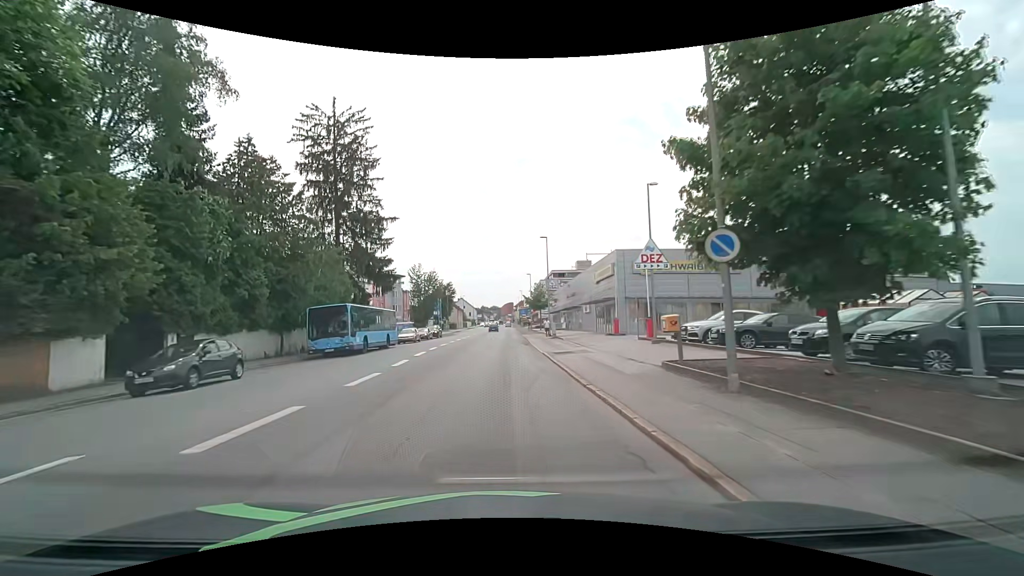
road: tertiary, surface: asphalt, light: Day
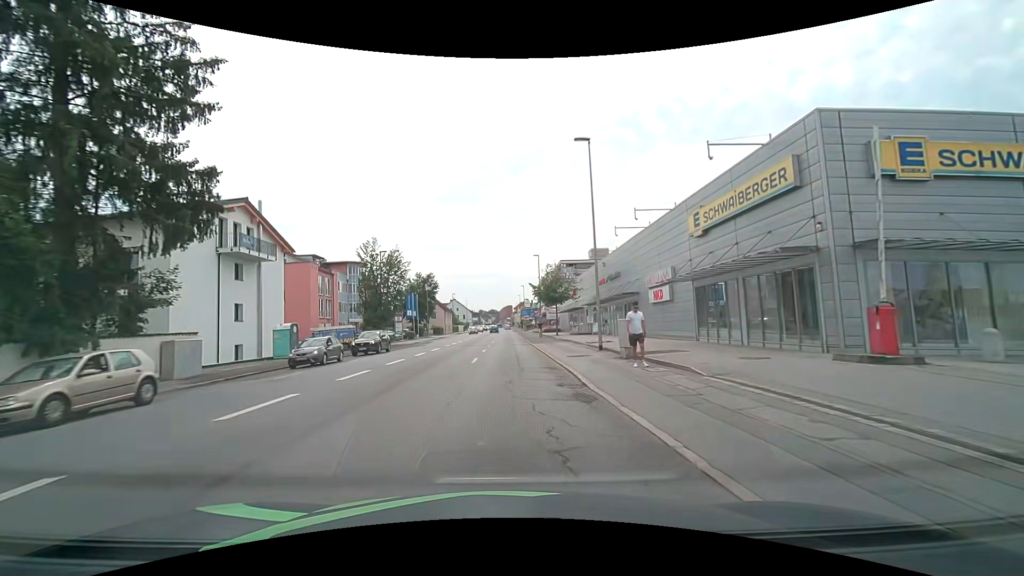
(-0.2, +27.6) m; 0°
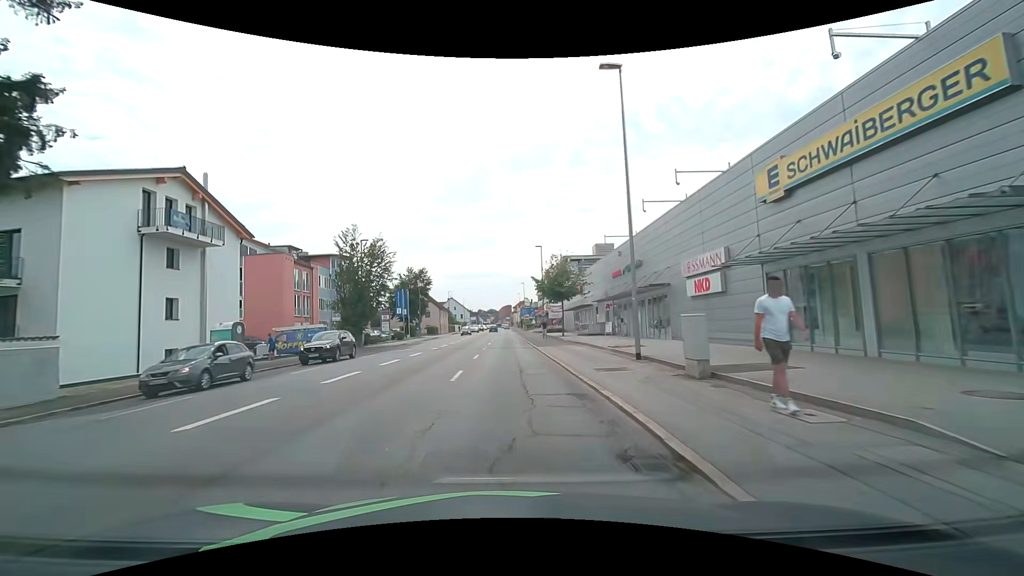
(0.0, +6.9) m; 0°
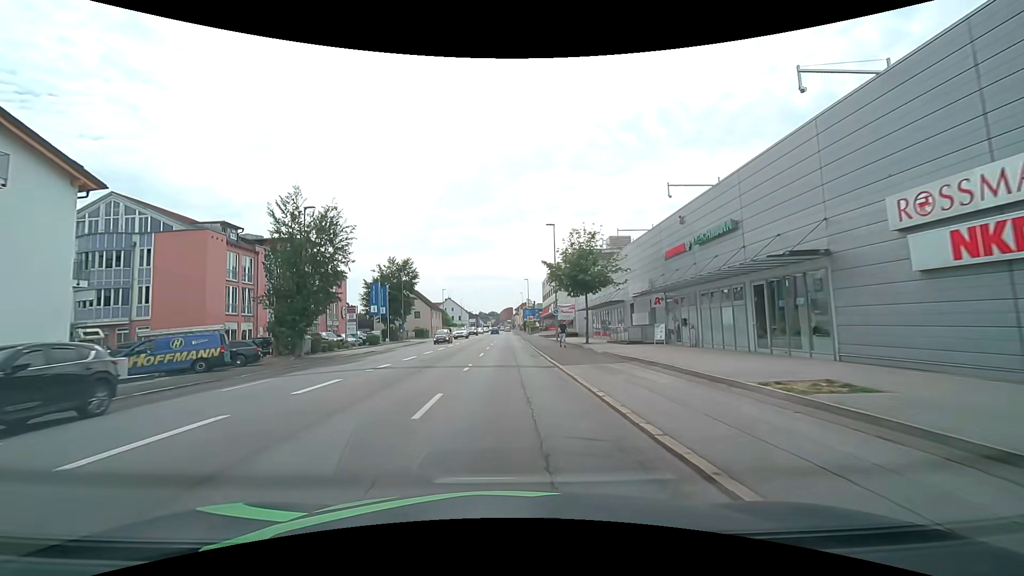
(0.0, +13.9) m; 0°
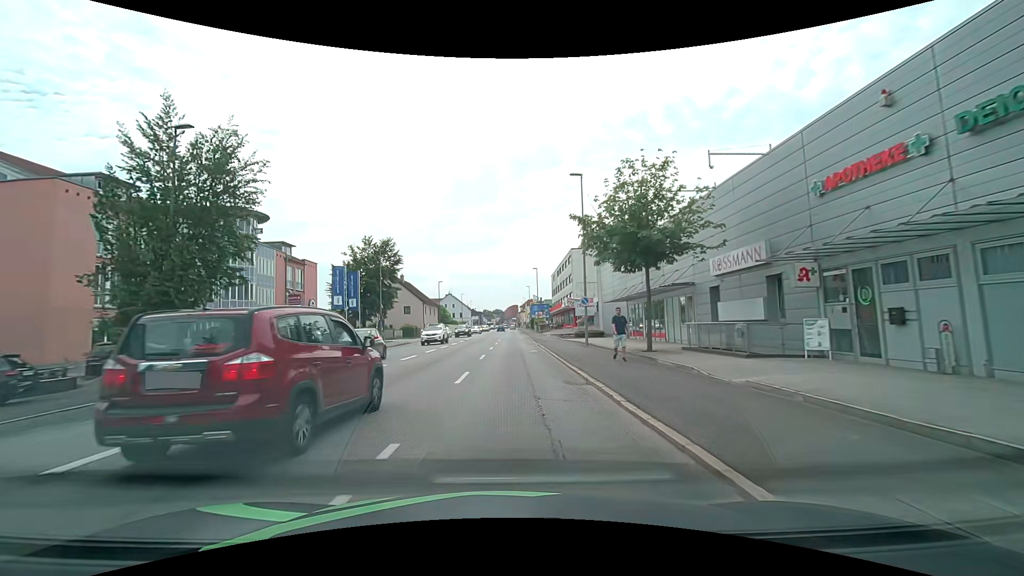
(-0.1, +13.8) m; -1°
(0, +10) (0, +20) (0, +30) (0, +40) (0, +50) (0, +60) (0, +70) (0, +80) (0, +90) (0, +100) m
